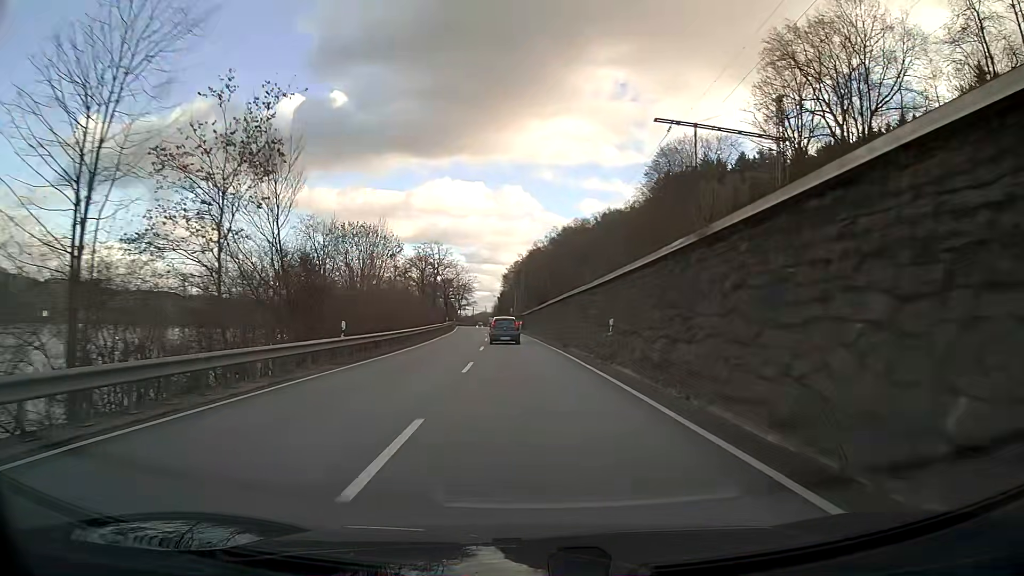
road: primary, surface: asphalt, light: Day
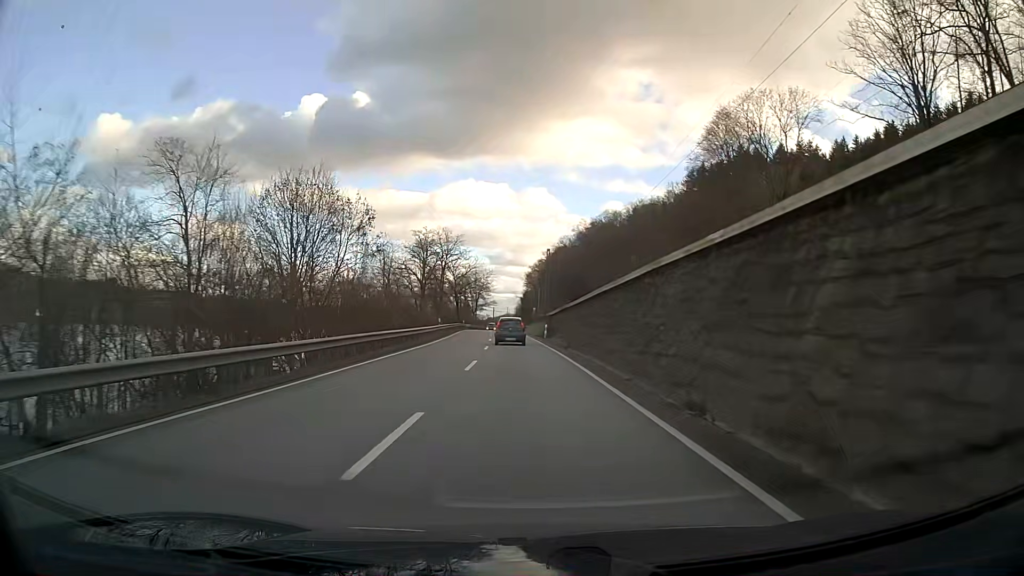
(-0.4, +23.3) m; -2°
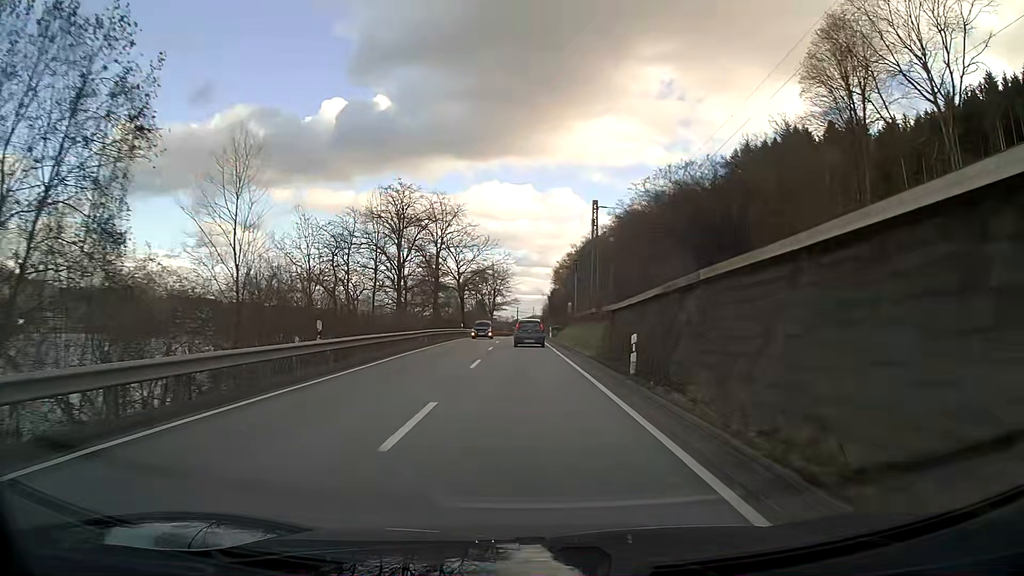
(-0.6, +34.6) m; -2°
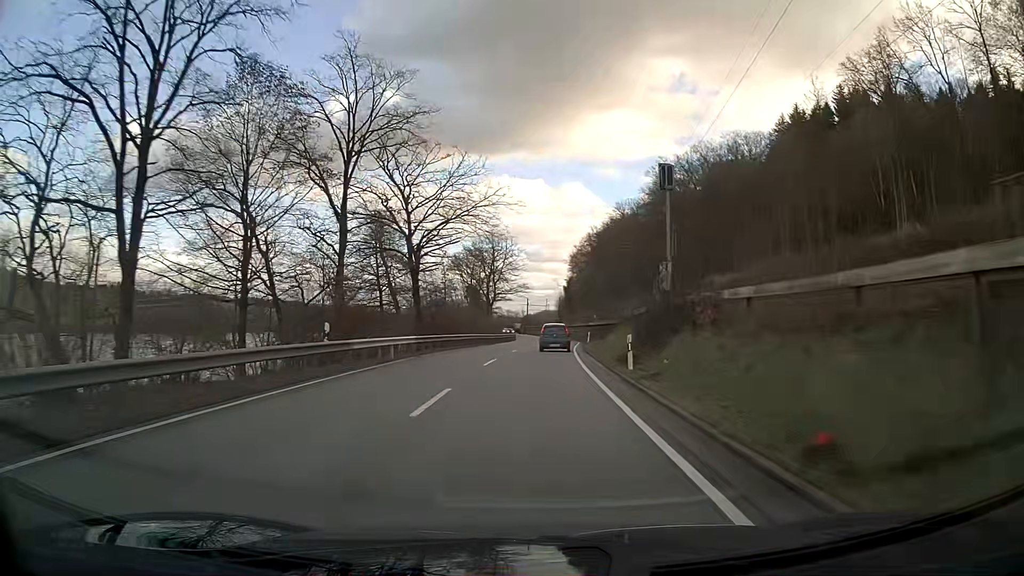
(-0.5, +45.6) m; 0°
